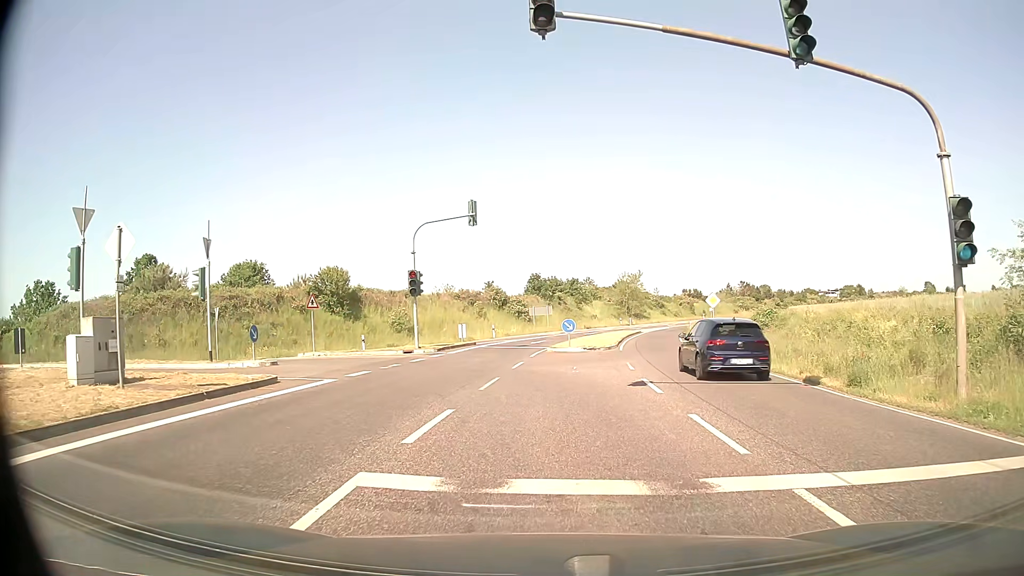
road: secondary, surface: asphalt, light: Day
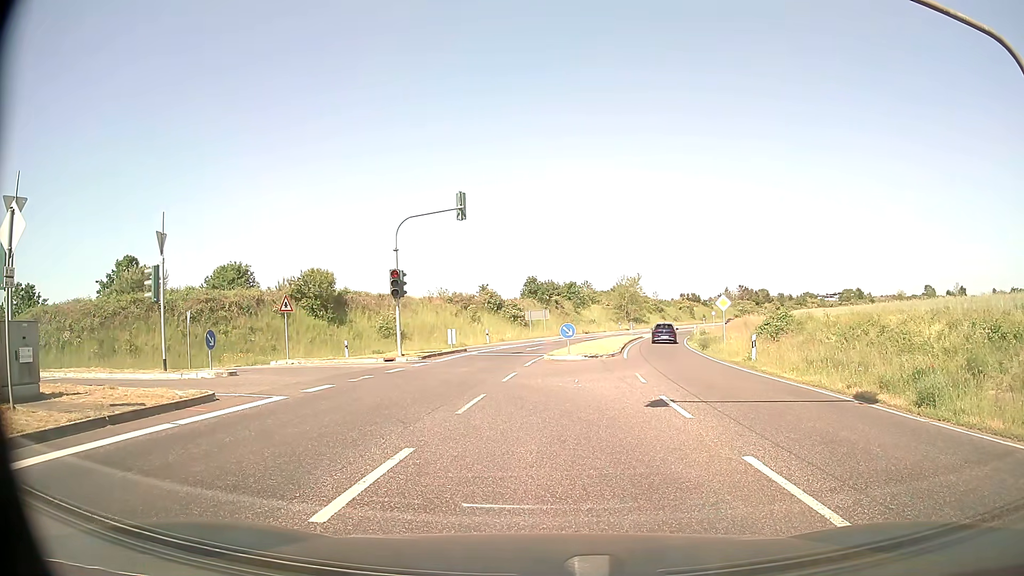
(0.0, +2.6) m; +1°
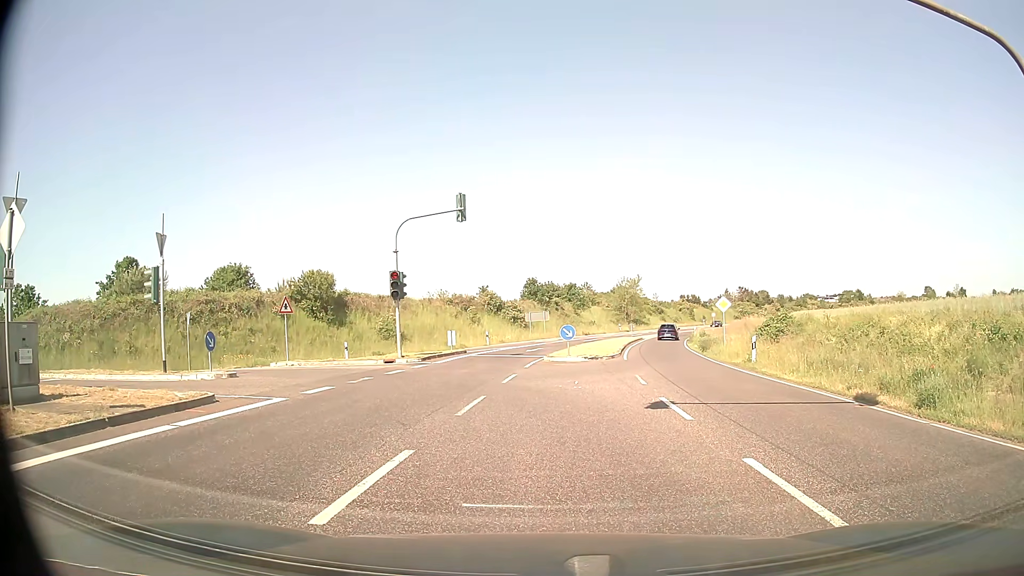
(0.0, +0.1) m; 0°
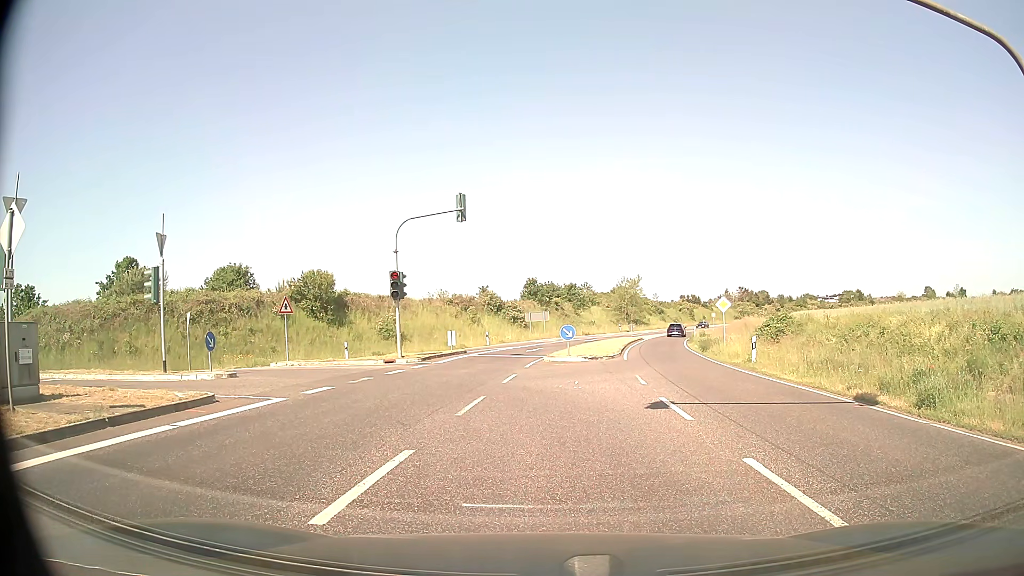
(0.0, 0.0) m; 0°
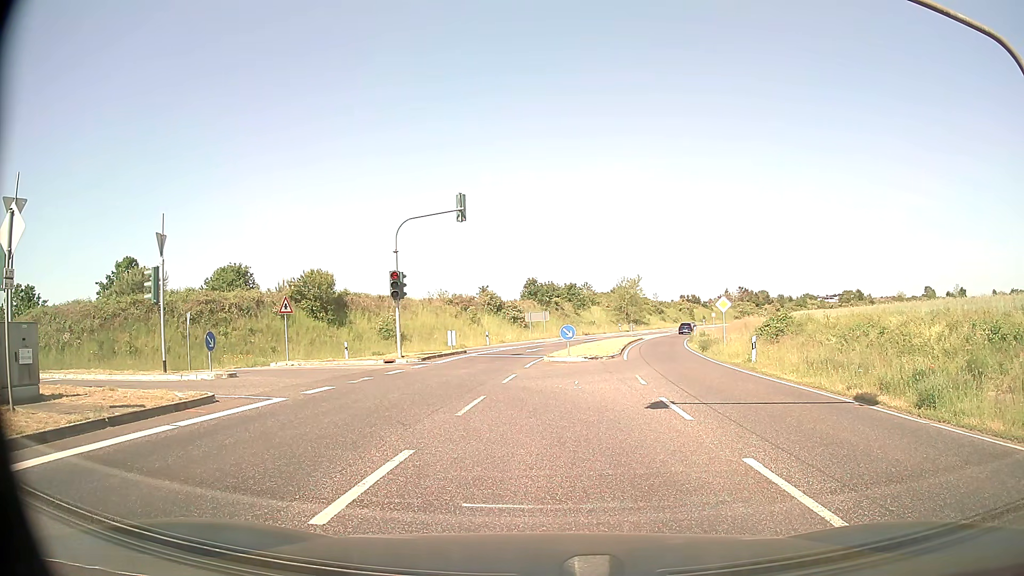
(0.0, 0.0) m; 0°
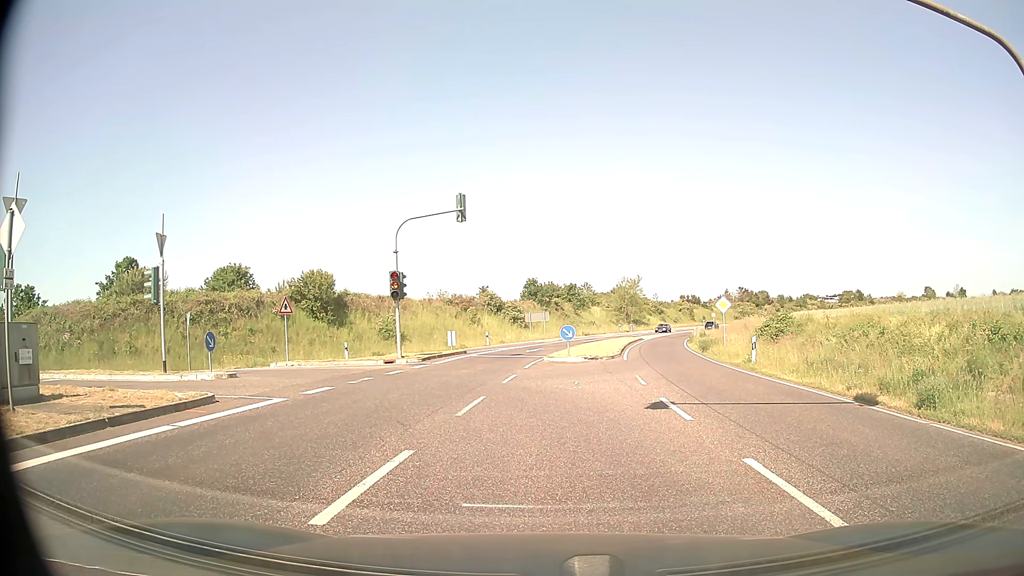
(0.0, 0.0) m; 0°
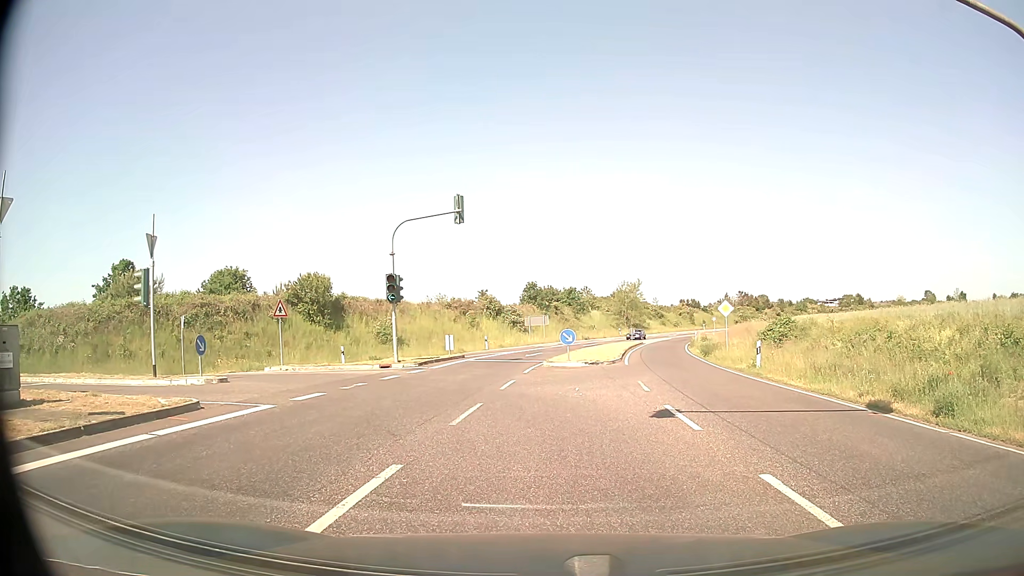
(0.0, +0.7) m; 0°
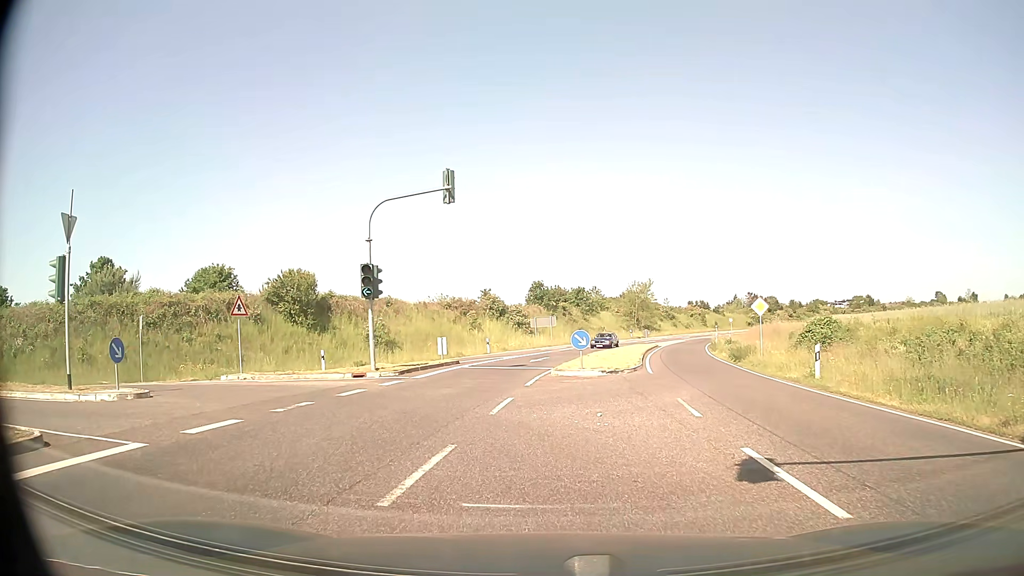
(-0.1, +5.0) m; -1°
(-2, +10) (-8, +17) (-17, +20) (-27, +20) (-37, +21) (-47, +23) (-57, +25) (-66, +29) (-75, +34) (-83, +39) m
